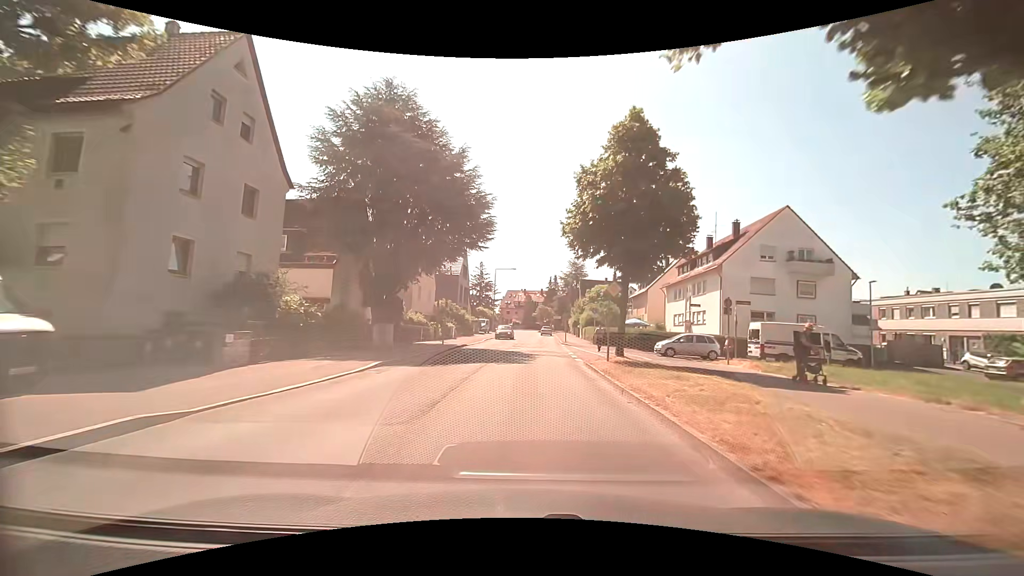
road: tertiary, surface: asphalt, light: Day
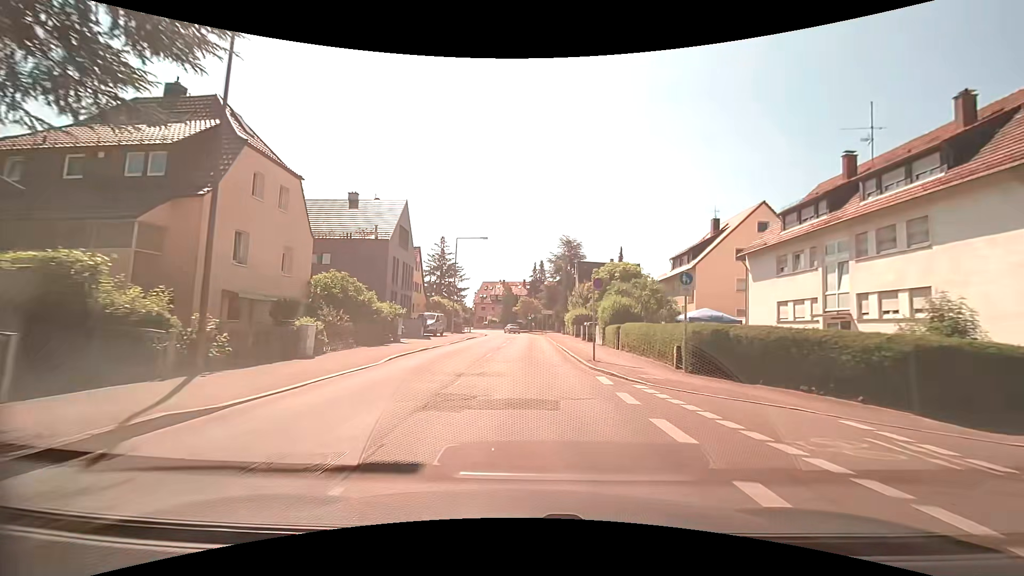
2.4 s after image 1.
(+0.5, +27.3) m; +3°
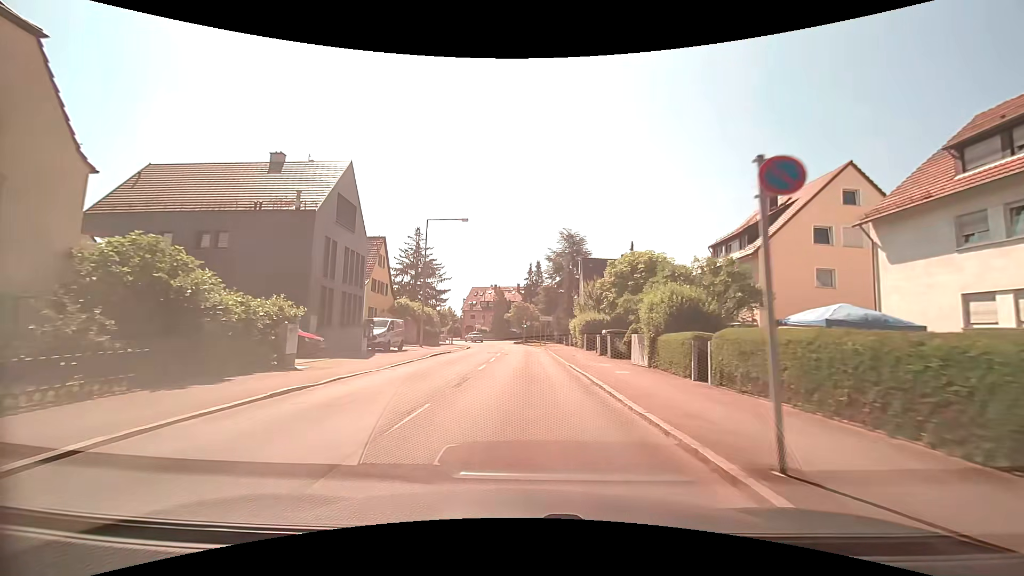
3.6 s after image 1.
(0.0, +13.3) m; 0°
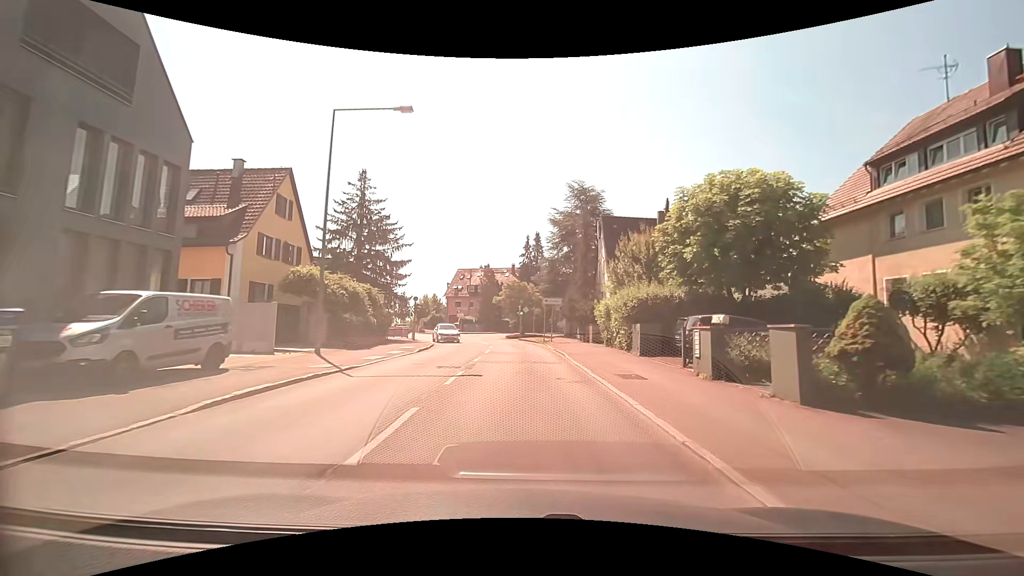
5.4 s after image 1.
(0.0, +19.2) m; 0°
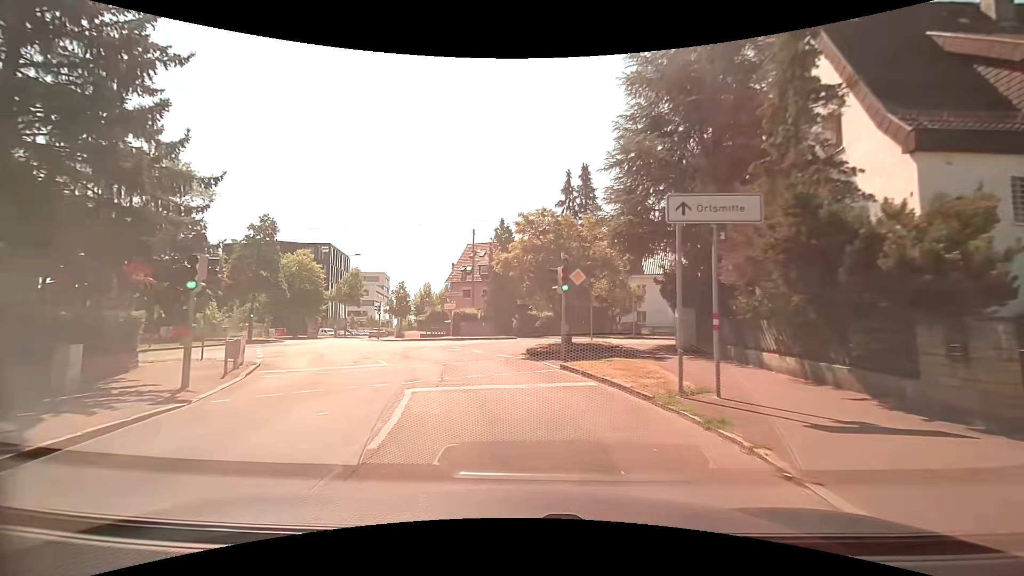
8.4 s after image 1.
(-0.2, +29.9) m; -4°
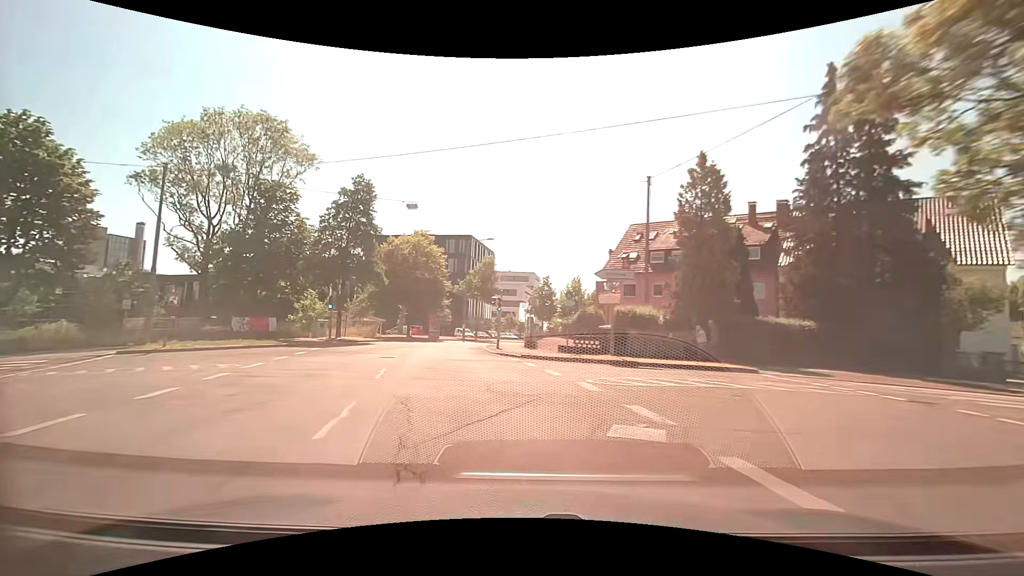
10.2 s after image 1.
(-2.2, +16.7) m; -18°
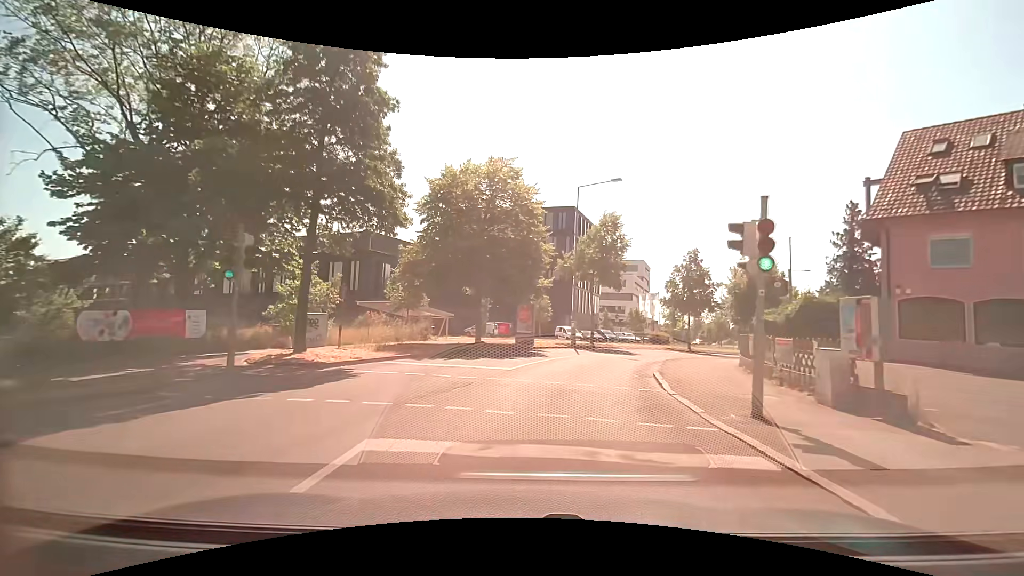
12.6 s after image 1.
(-3.2, +21.7) m; -11°
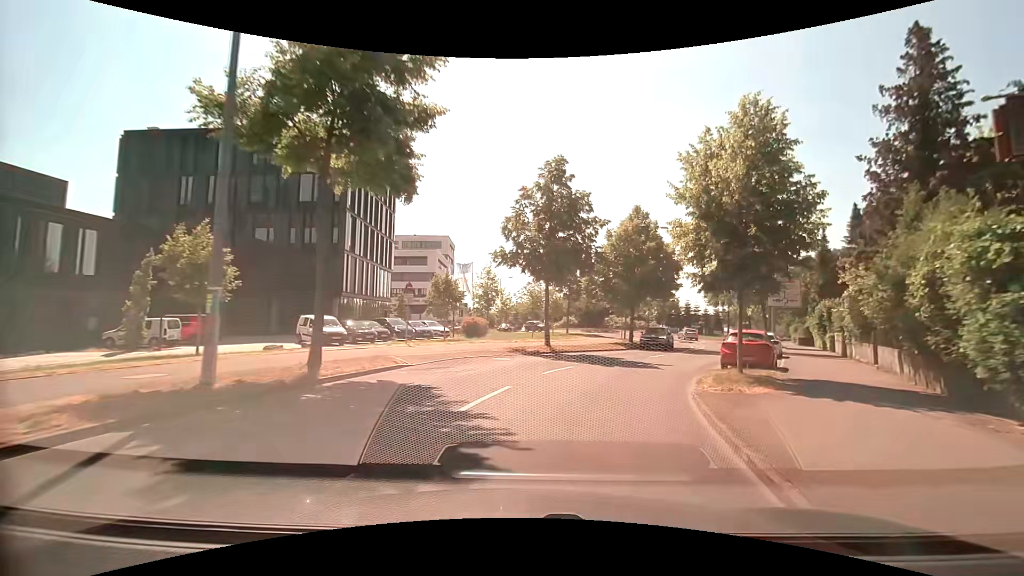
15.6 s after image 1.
(+4.3, +25.6) m; +21°
(+1, +10) (+5, +19) (+10, +28) (+15, +37) (+19, +46) (+21, +55) (+21, +65) (+23, +75) (+29, +83) (+35, +92) m
